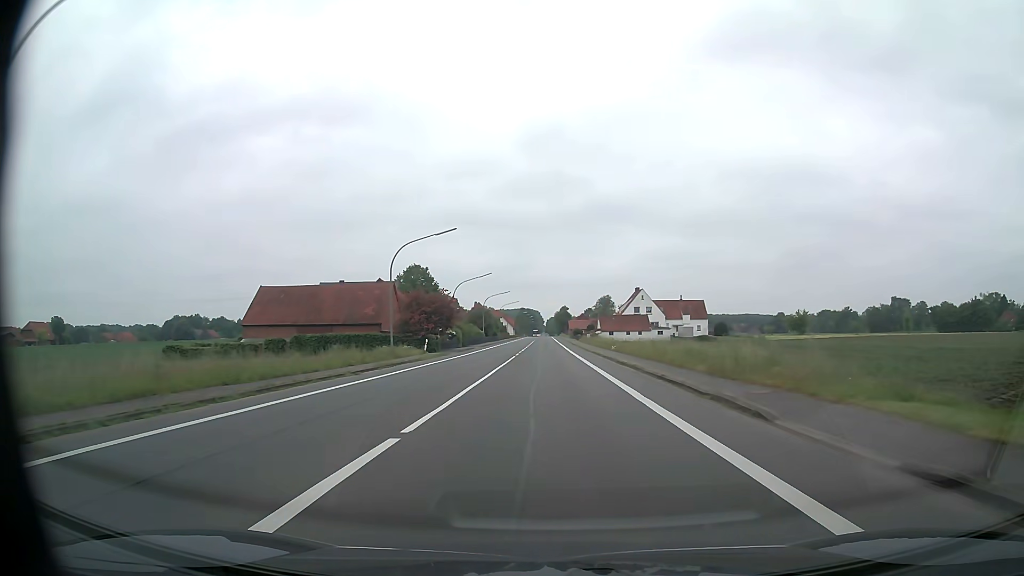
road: primary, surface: asphalt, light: Day
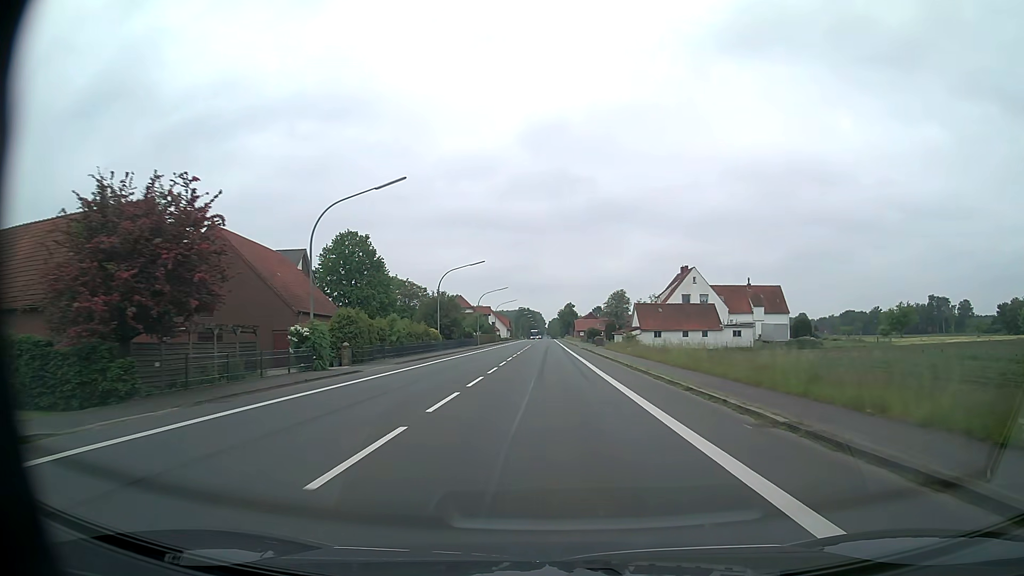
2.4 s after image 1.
(-0.1, +45.0) m; 0°
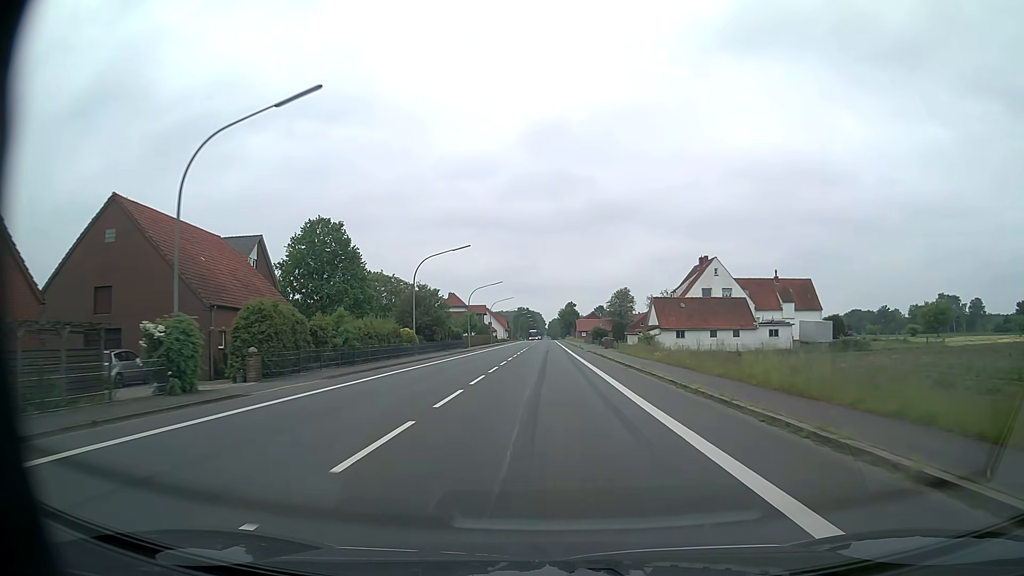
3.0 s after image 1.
(0.0, +11.2) m; 0°
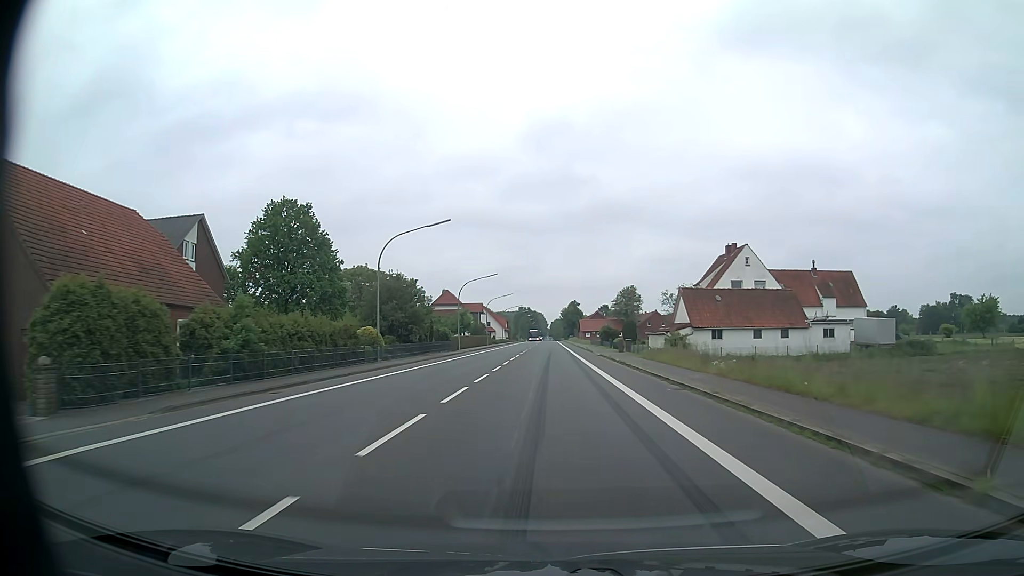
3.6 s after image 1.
(0.0, +11.3) m; 0°
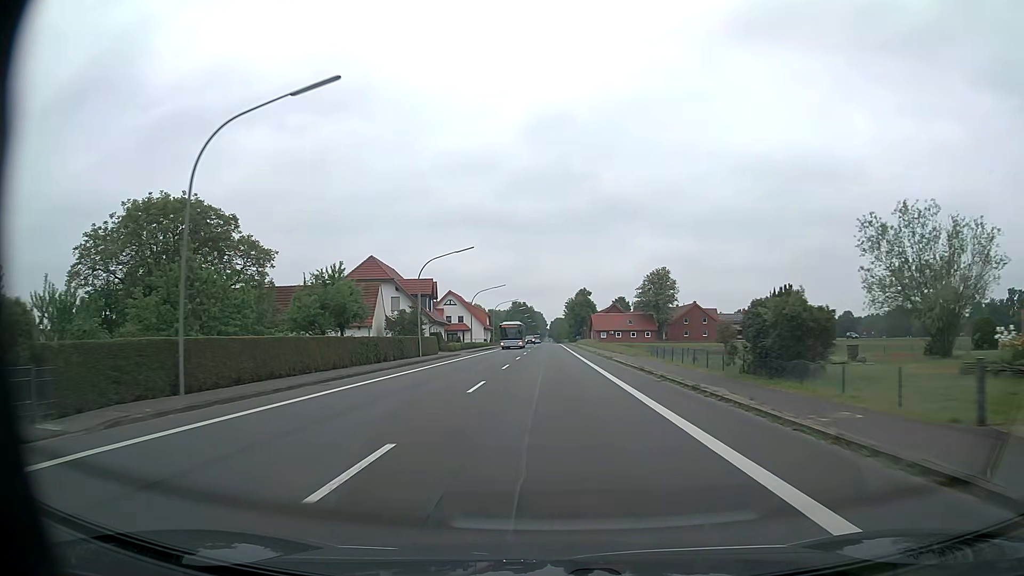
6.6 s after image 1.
(-0.4, +56.3) m; 0°
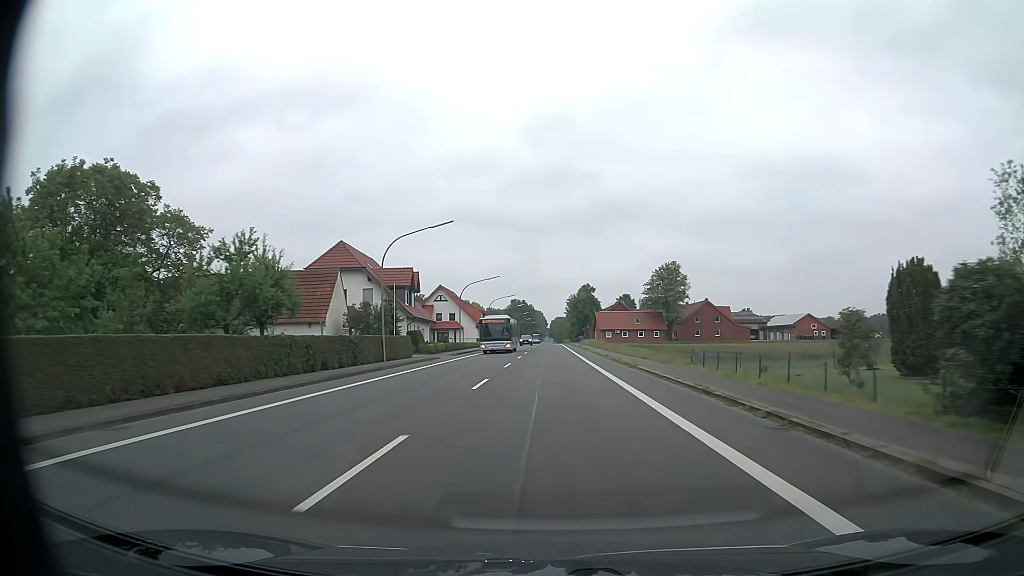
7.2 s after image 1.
(0.0, +11.3) m; 0°
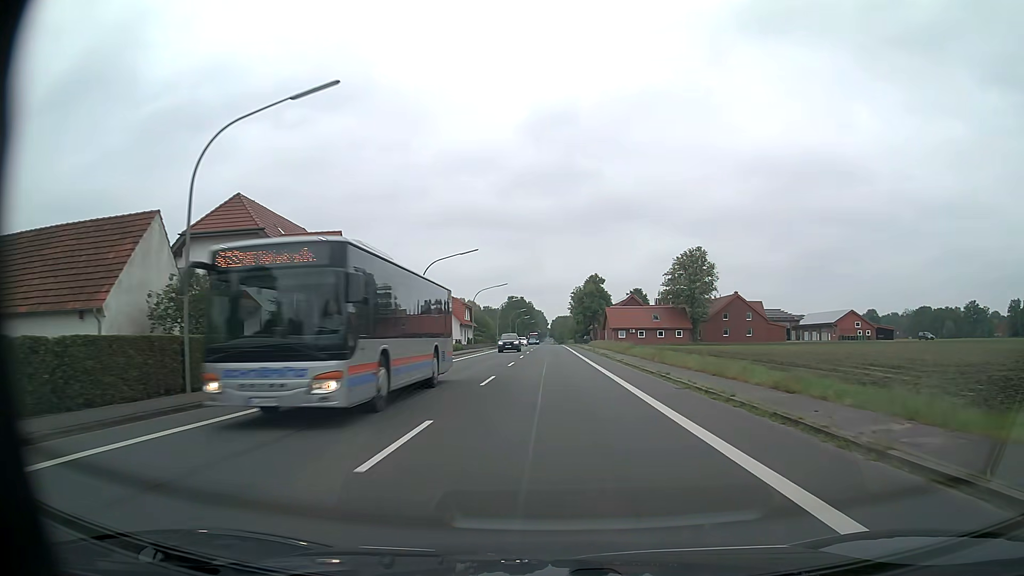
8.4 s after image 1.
(0.0, +22.5) m; 0°
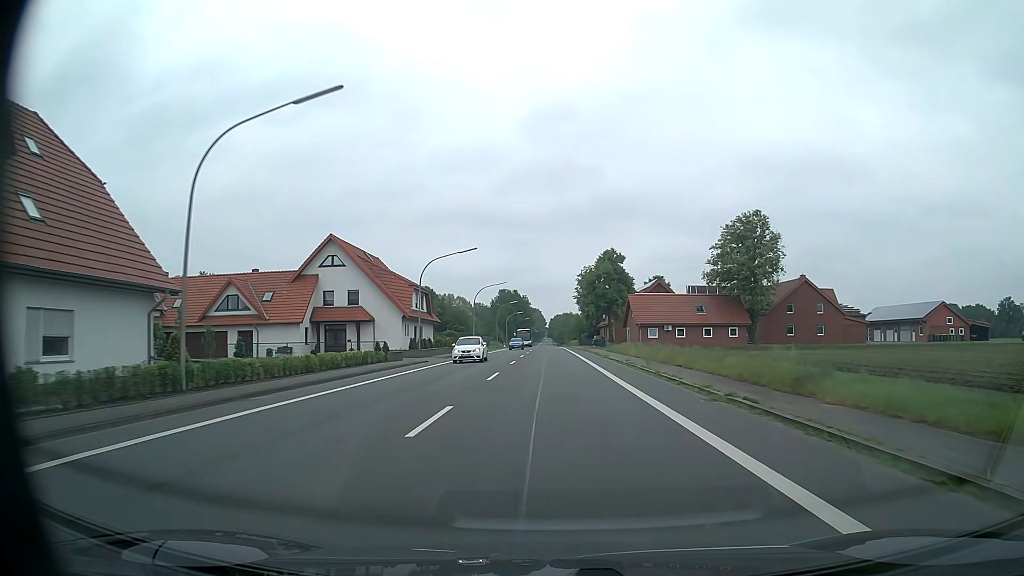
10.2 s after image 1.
(+0.1, +33.8) m; 0°
(0, +10) (0, +20) (0, +30) (0, +40) (0, +50) (0, +60) (0, +70) (0, +80) (0, +90) (0, +100) m
